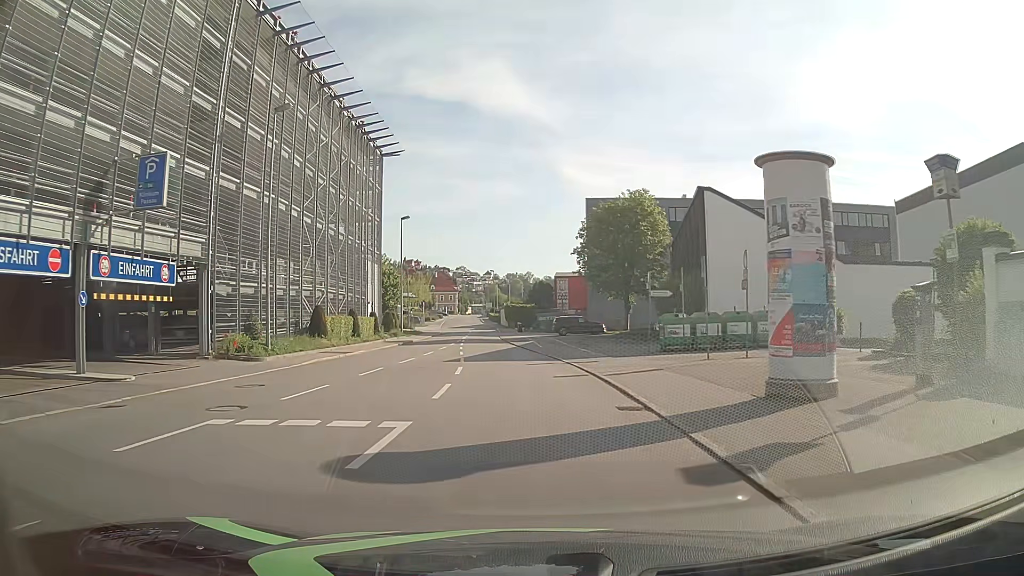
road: tertiary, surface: asphalt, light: Day
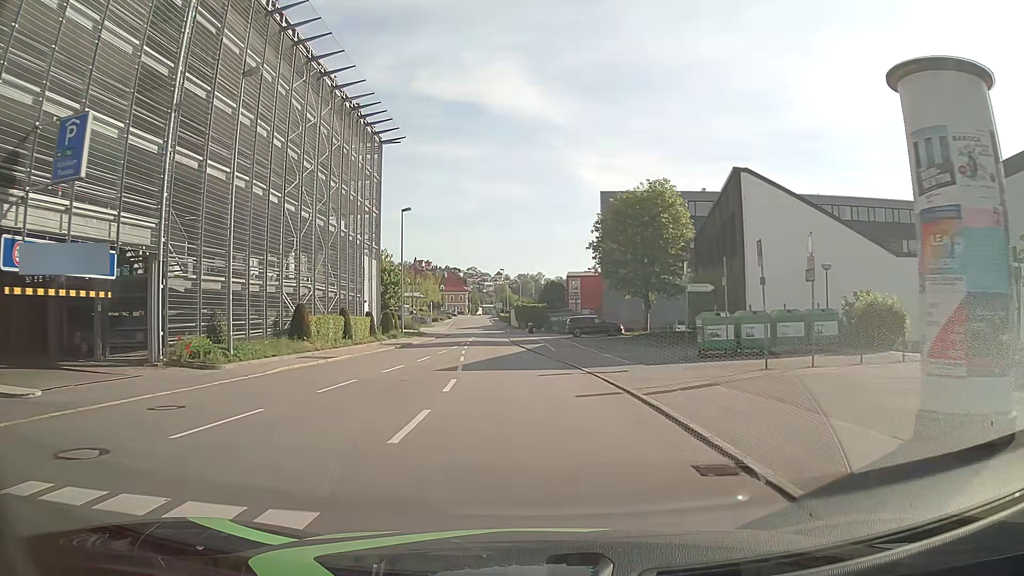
(0.0, +4.6) m; 0°
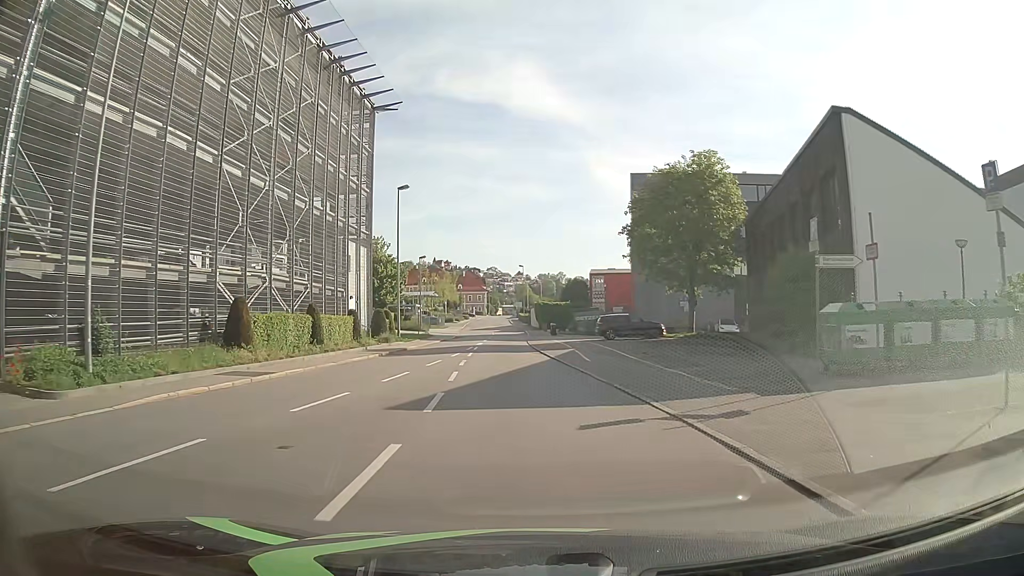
(-0.1, +9.1) m; -1°
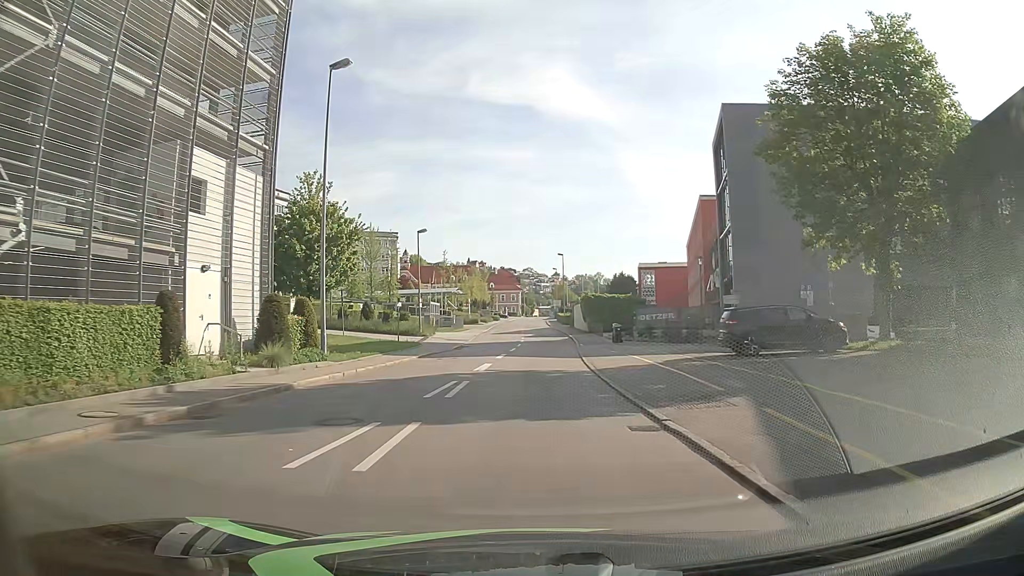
(-1.3, +22.6) m; -5°
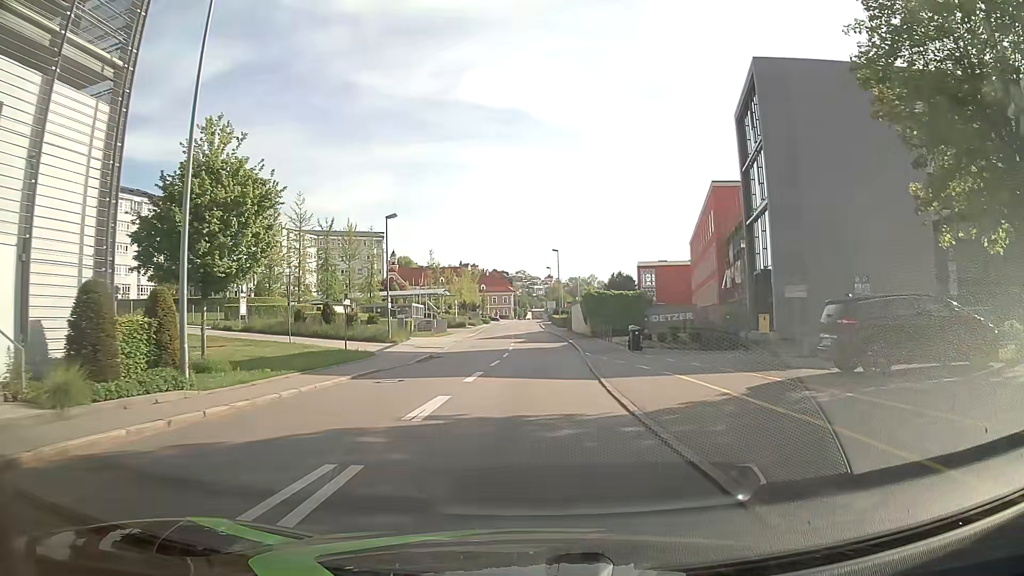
(+0.1, +8.9) m; +1°
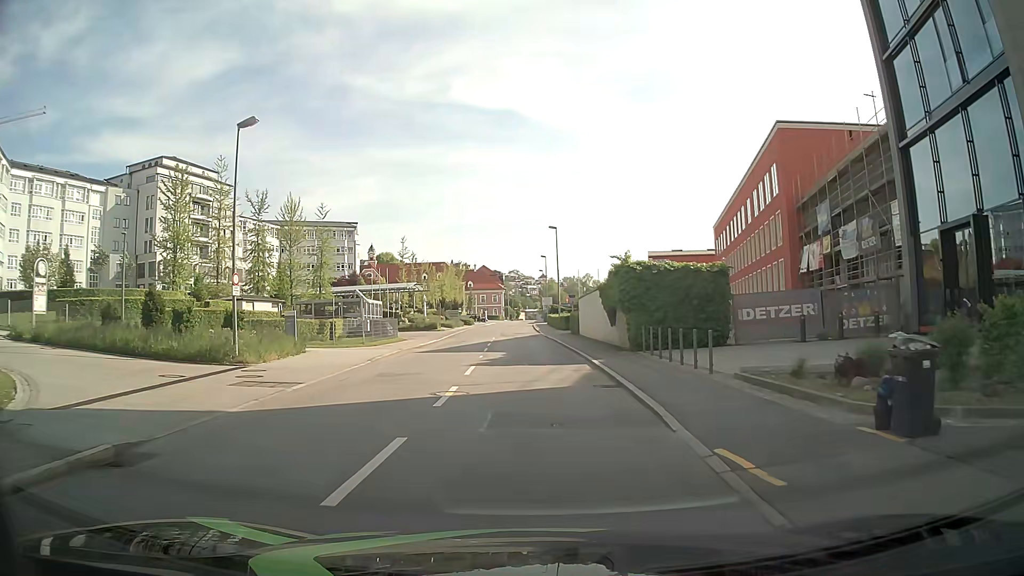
(0.0, +22.2) m; 0°
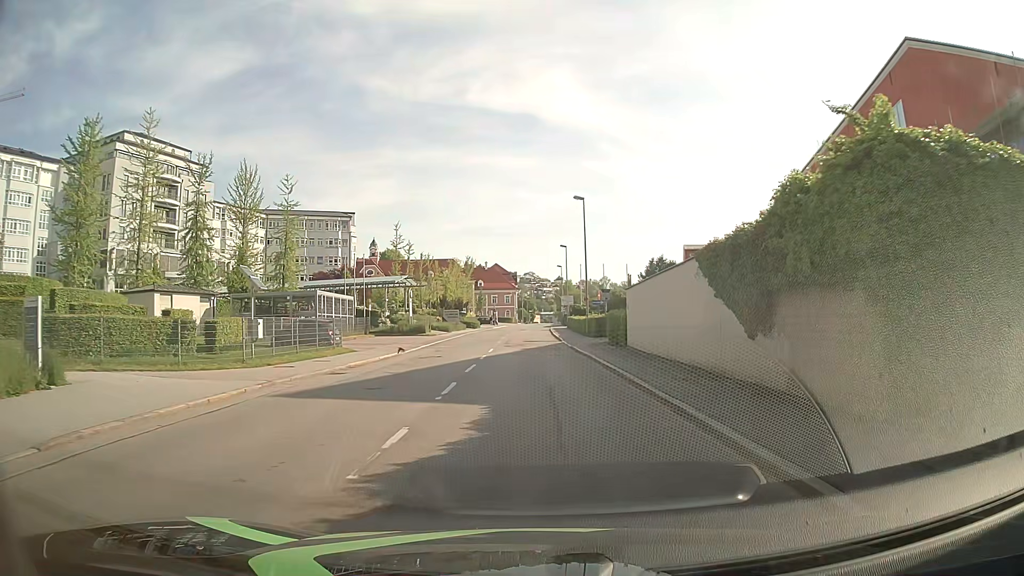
(-0.2, +17.8) m; -2°
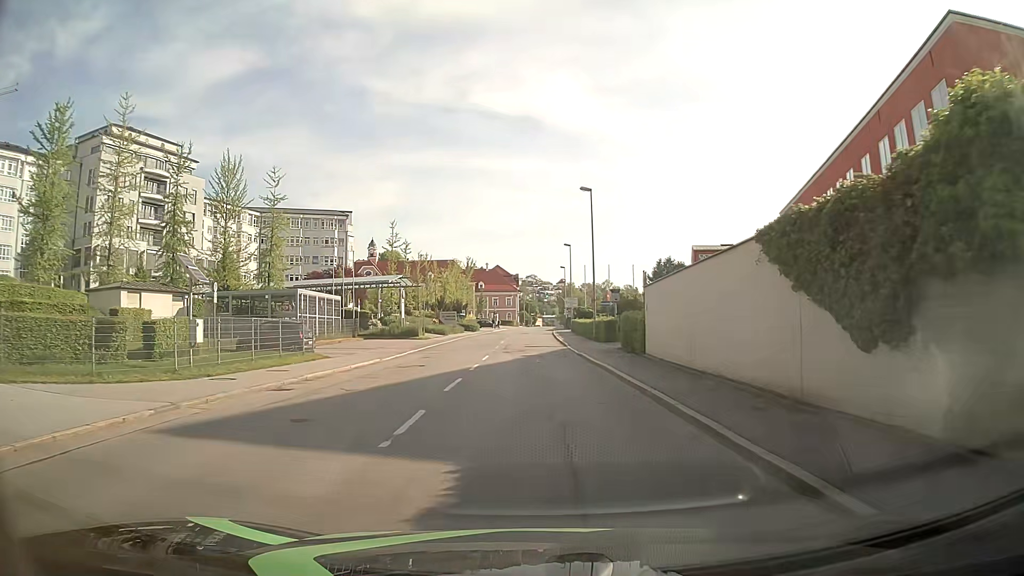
(+0.1, +4.4) m; 0°
